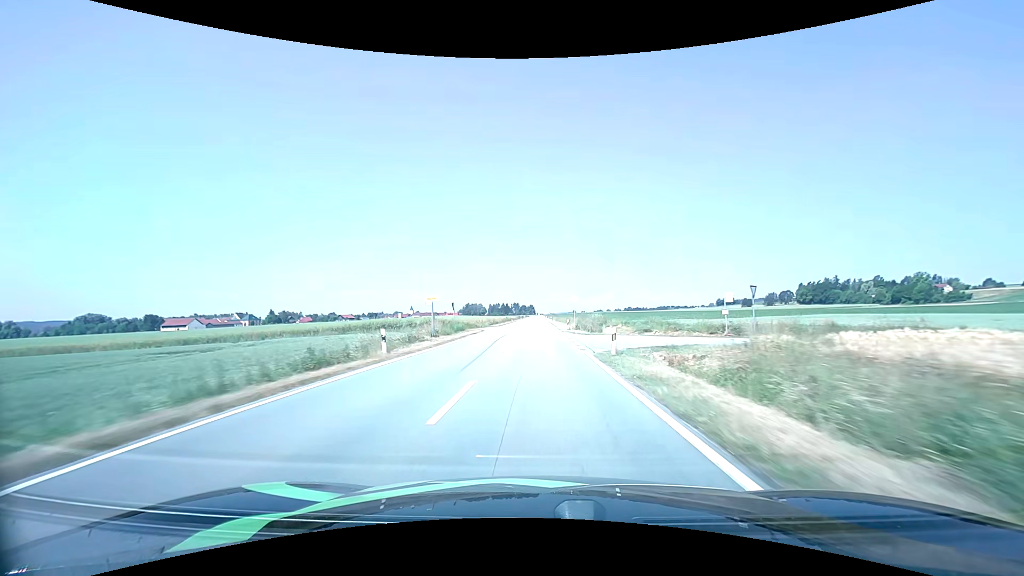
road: tertiary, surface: asphalt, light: Day
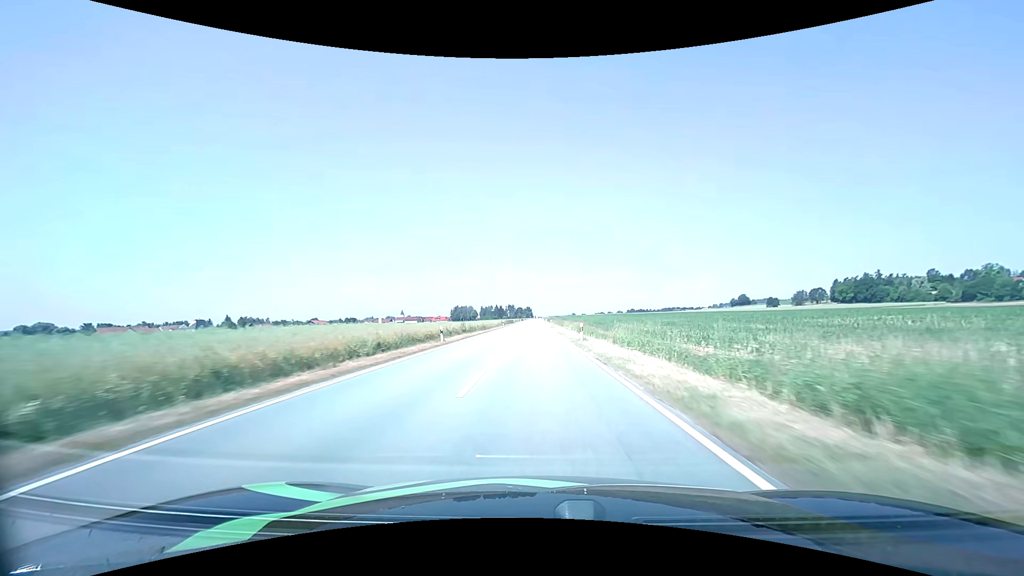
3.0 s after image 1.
(+0.1, +72.5) m; 0°
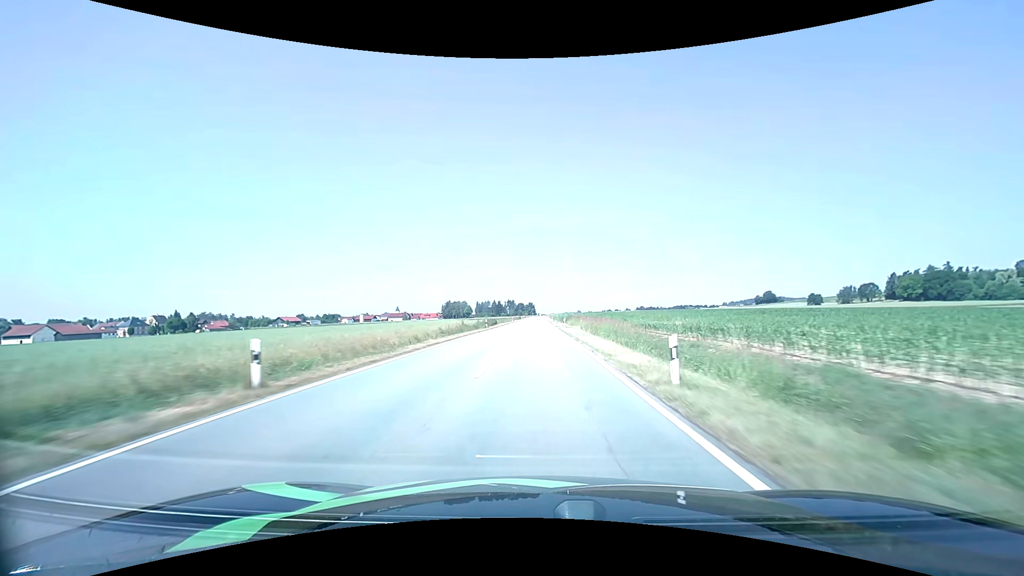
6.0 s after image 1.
(-0.3, +72.4) m; 0°
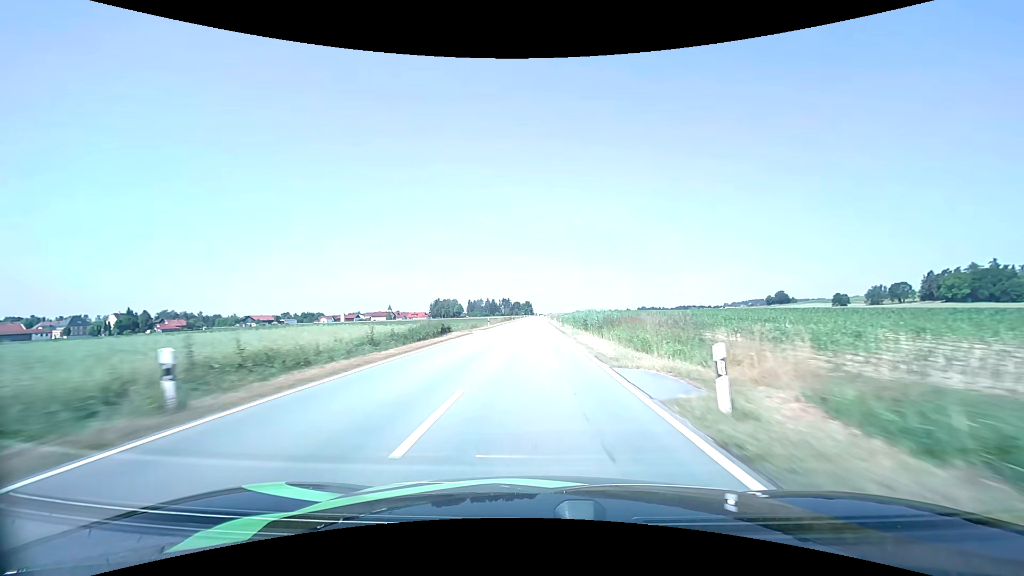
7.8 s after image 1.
(+0.1, +43.4) m; 0°
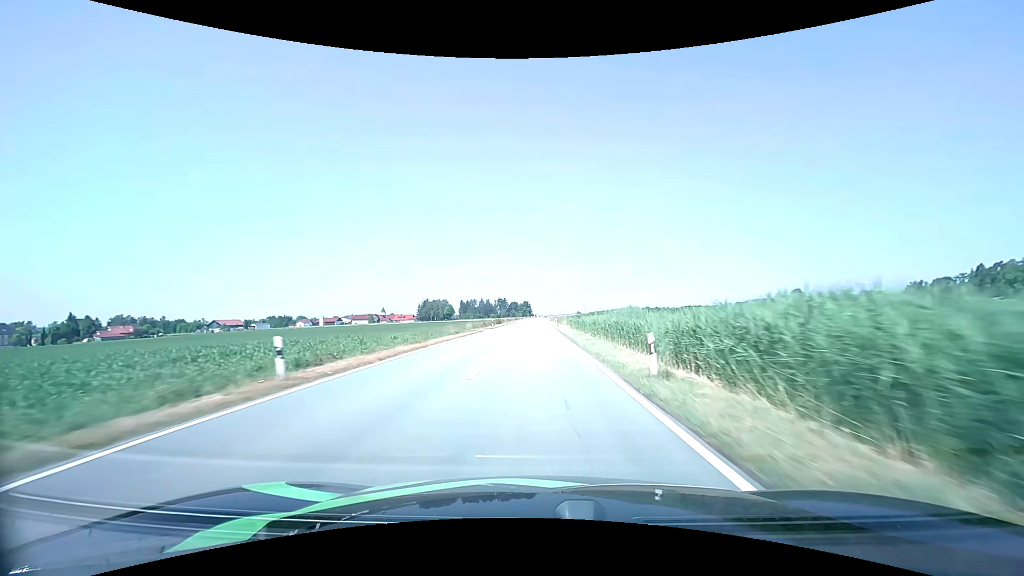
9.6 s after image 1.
(+0.1, +43.9) m; 0°
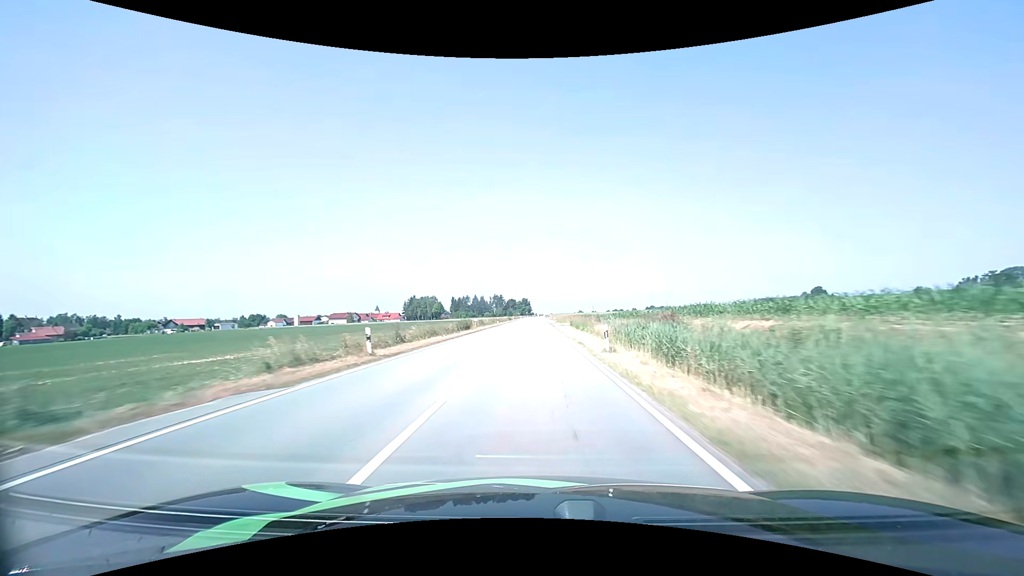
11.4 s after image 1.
(-0.1, +44.5) m; 0°
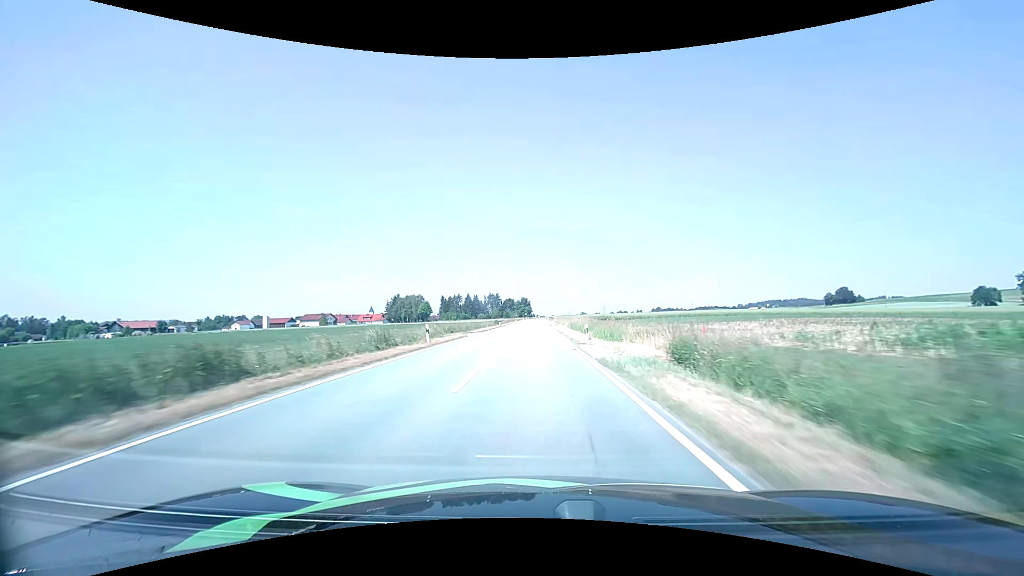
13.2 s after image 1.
(-0.1, +44.4) m; 0°
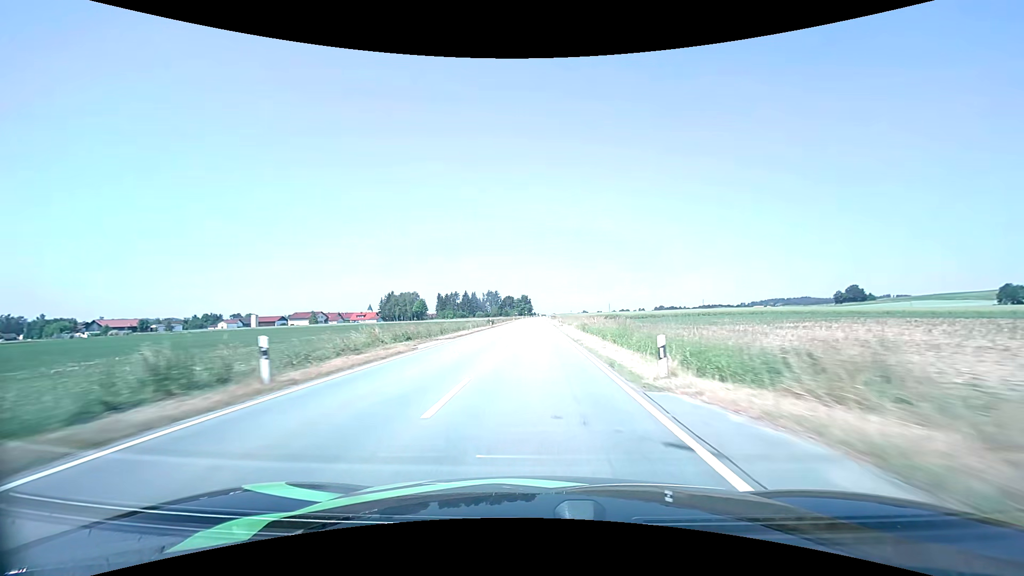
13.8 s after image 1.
(0.0, +14.8) m; 0°
(0, +10) (0, +20) (0, +30) (0, +40) (0, +50) (0, +60) (0, +70) (0, +80) (0, +90) (0, +100) m
